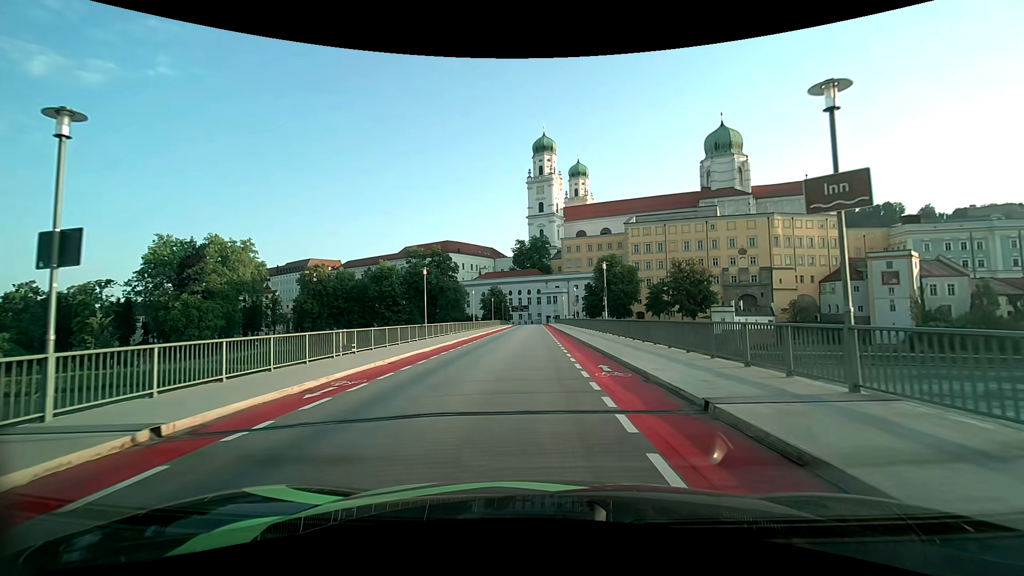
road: primary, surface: asphalt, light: Day
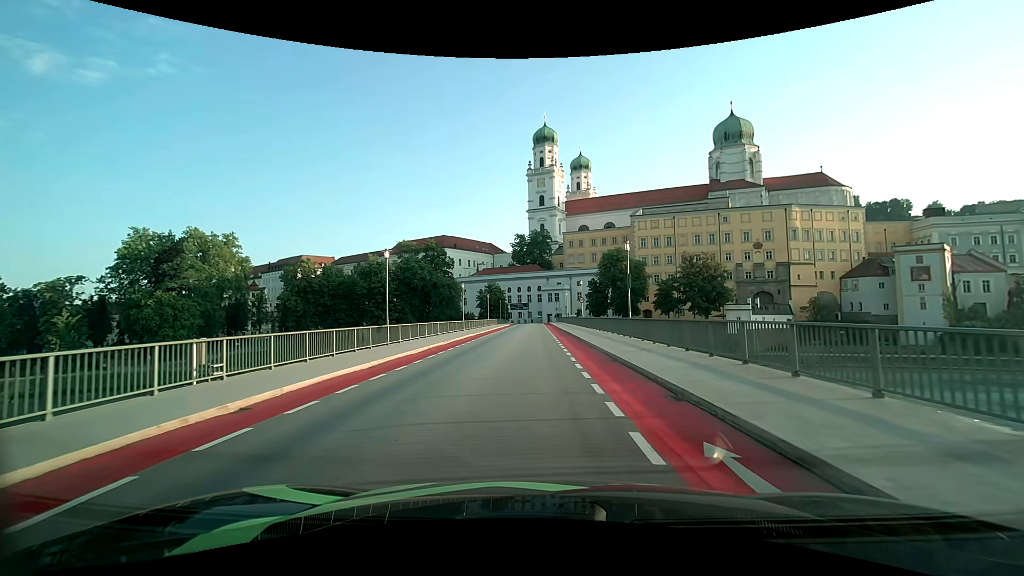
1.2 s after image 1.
(0.0, +8.7) m; 0°
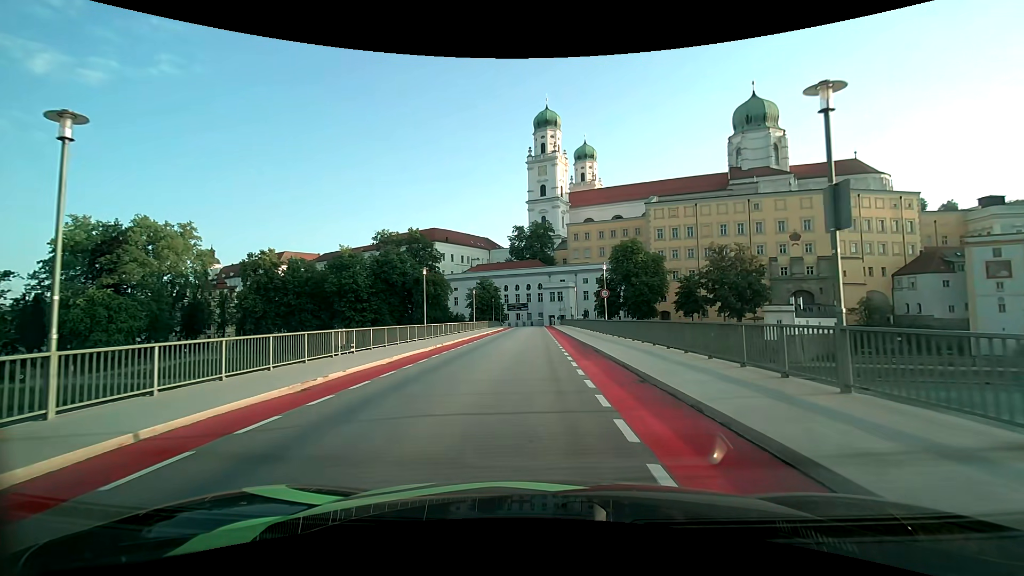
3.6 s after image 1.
(-0.1, +17.7) m; 0°
(0, +10) (0, +20) (0, +30) (0, +40) (0, +50) (0, +60) (0, +70) (0, +80) (0, +90) (0, +100) m
